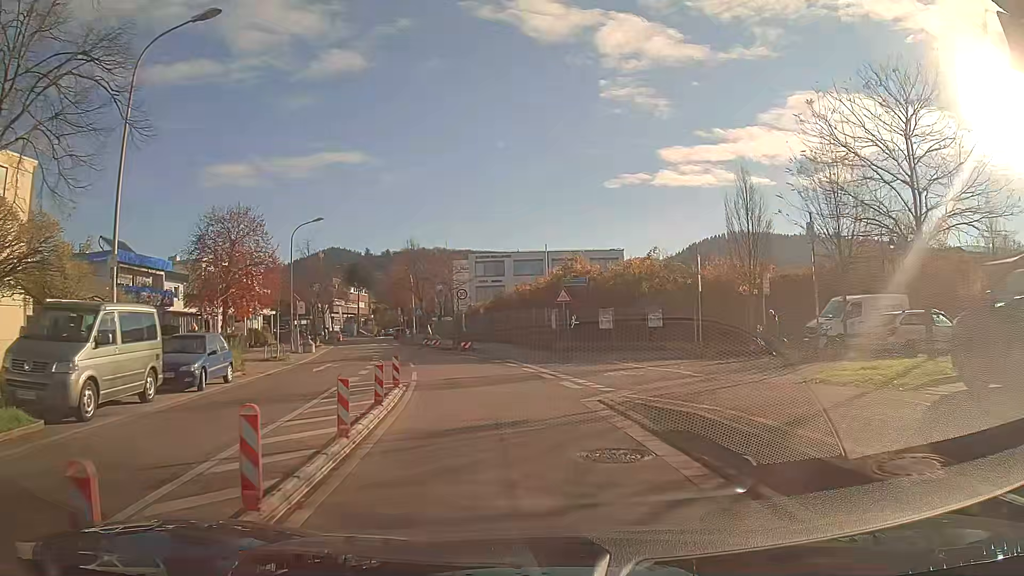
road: secondary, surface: asphalt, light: Day
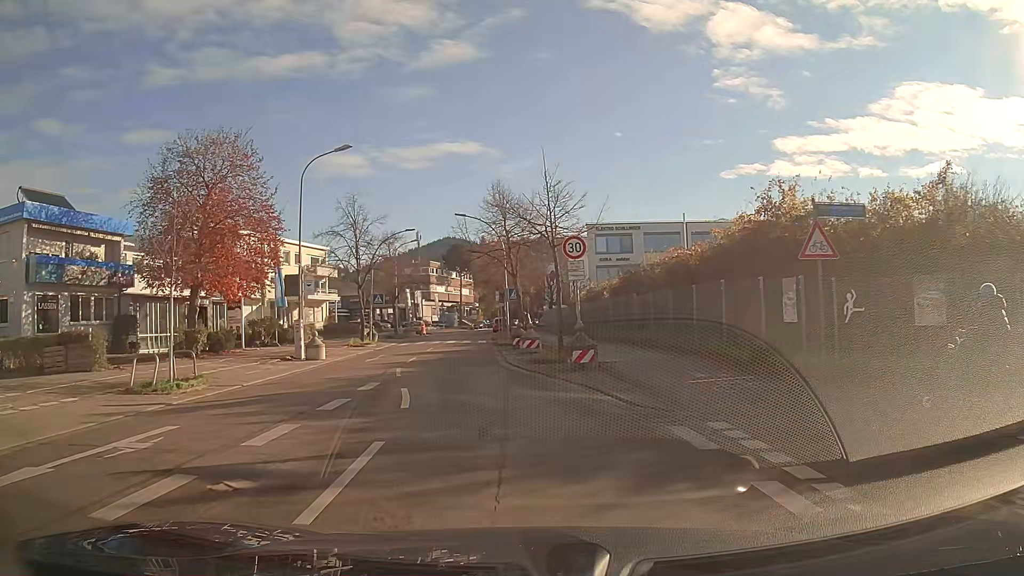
(-1.6, +19.0) m; -10°
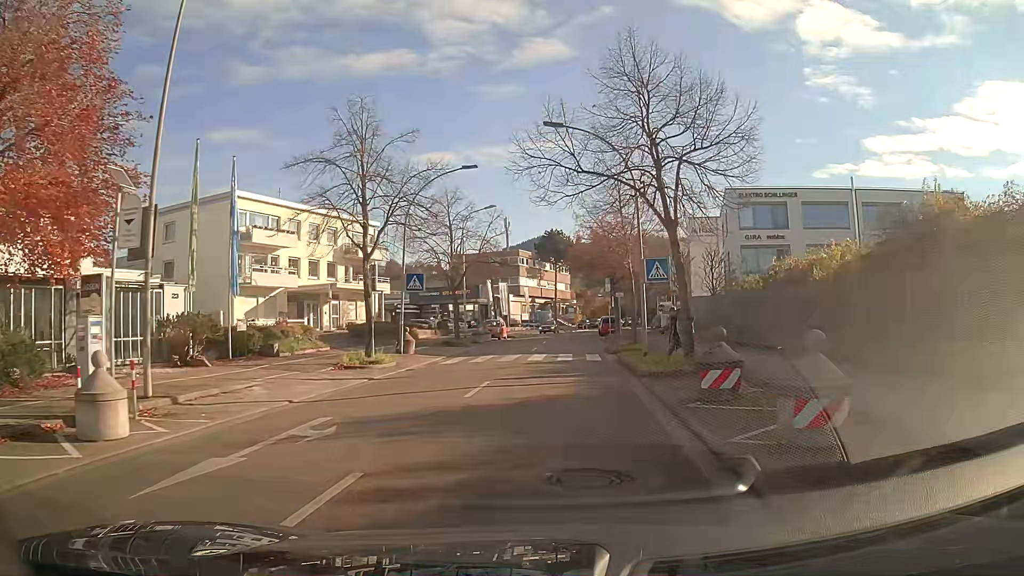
(-1.3, +19.4) m; -6°
(0, +10) (+1, +20) (+1, +30) (+2, +40) (+2, +50) (+3, +60) (+5, +70) (+7, +80) (+9, +89) (+11, +99) m
